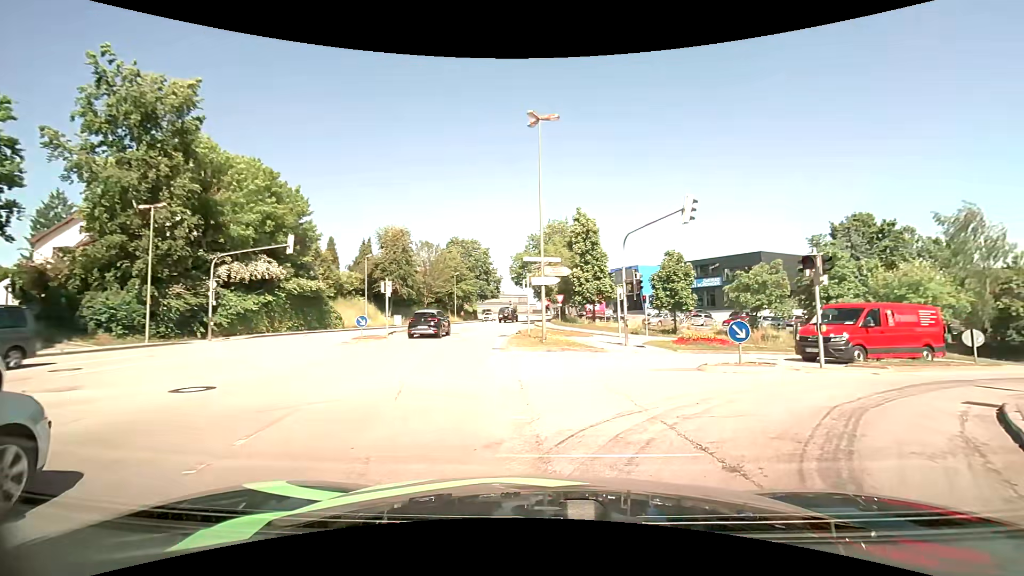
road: tertiary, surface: asphalt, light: Day
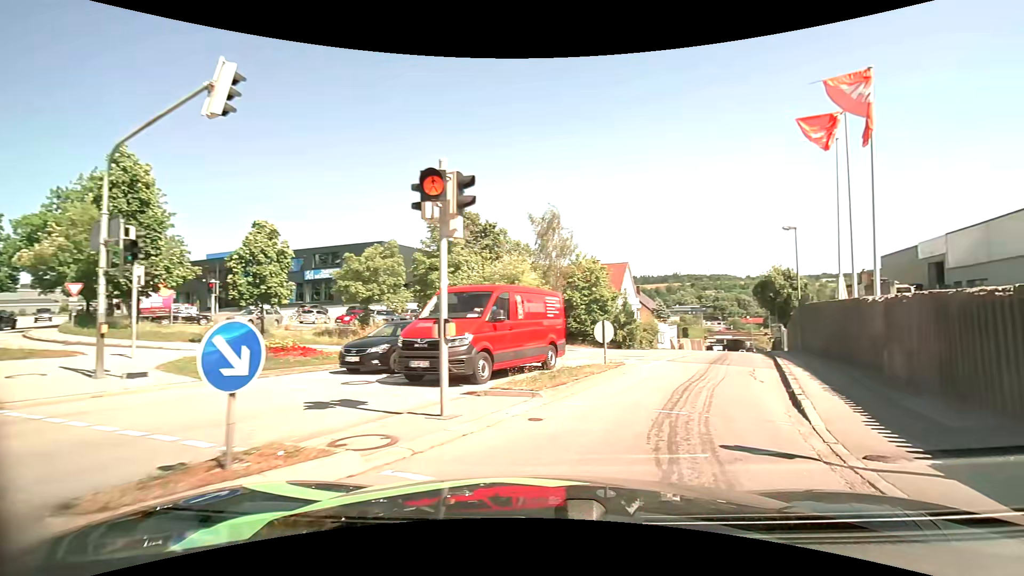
(+3.7, +9.6) m; +42°
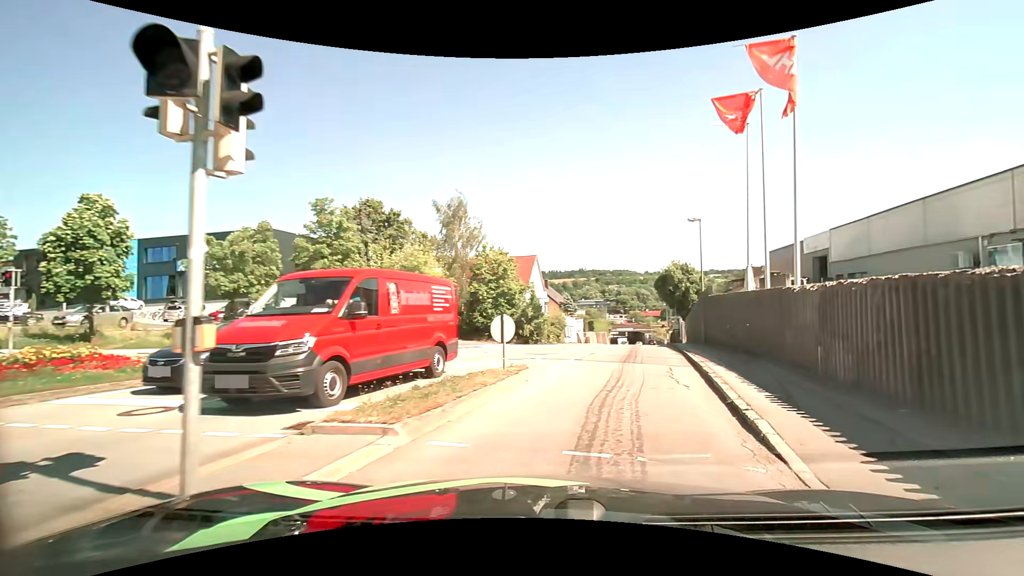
(+0.2, +2.9) m; +9°
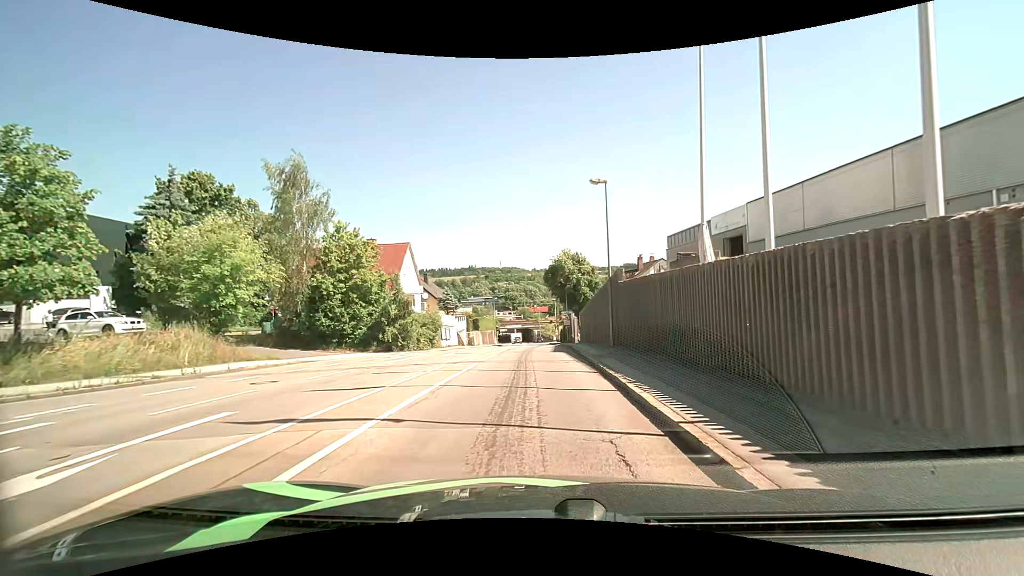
(+1.4, +9.5) m; +13°
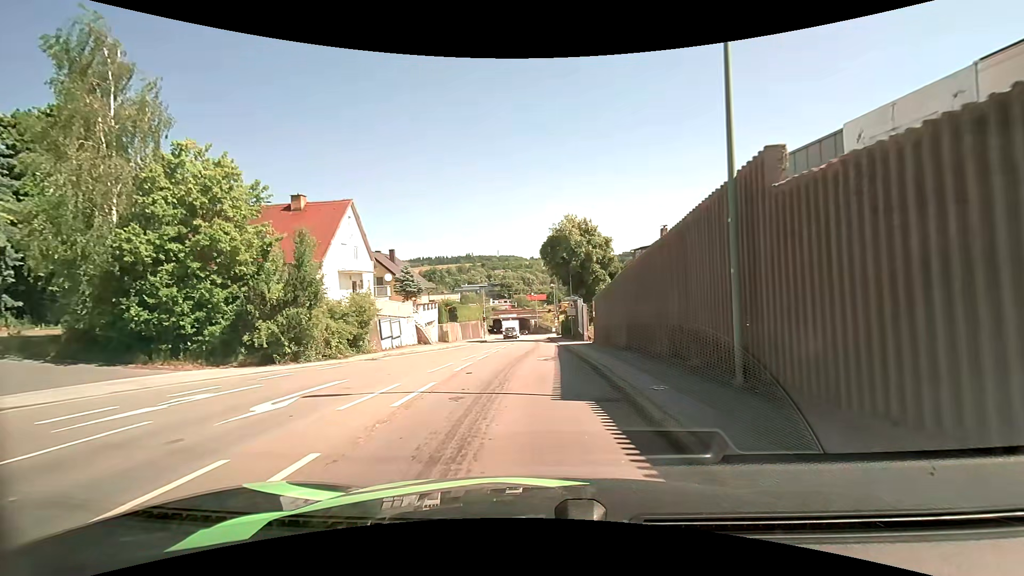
(+0.3, +15.9) m; +1°
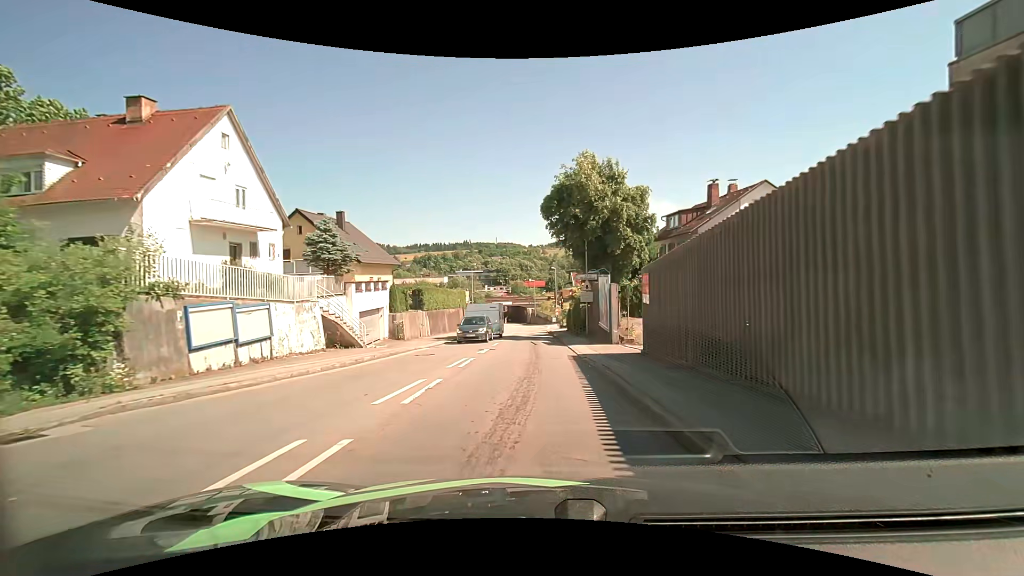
(-0.1, +15.7) m; 0°
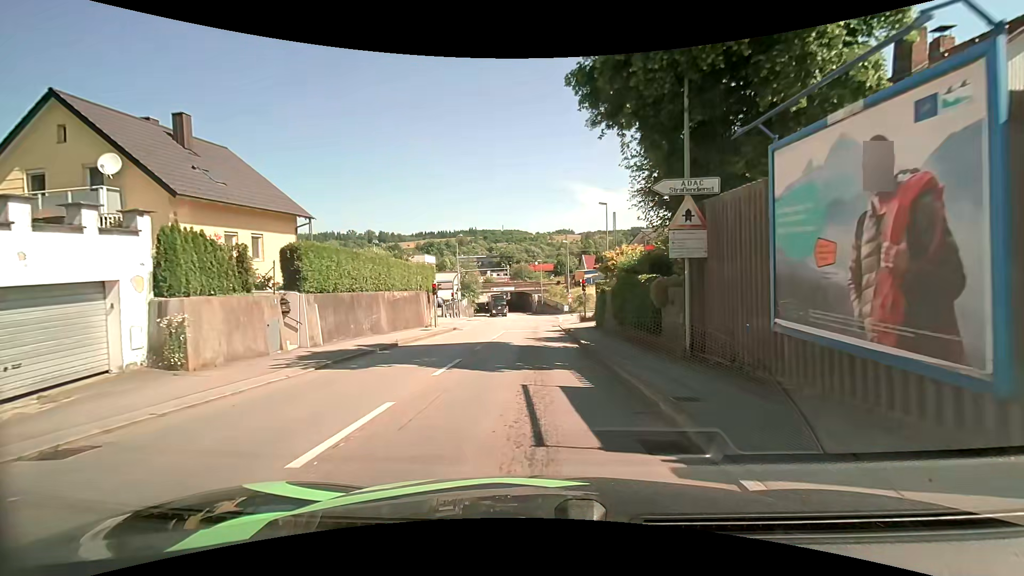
(-0.1, +20.2) m; -1°
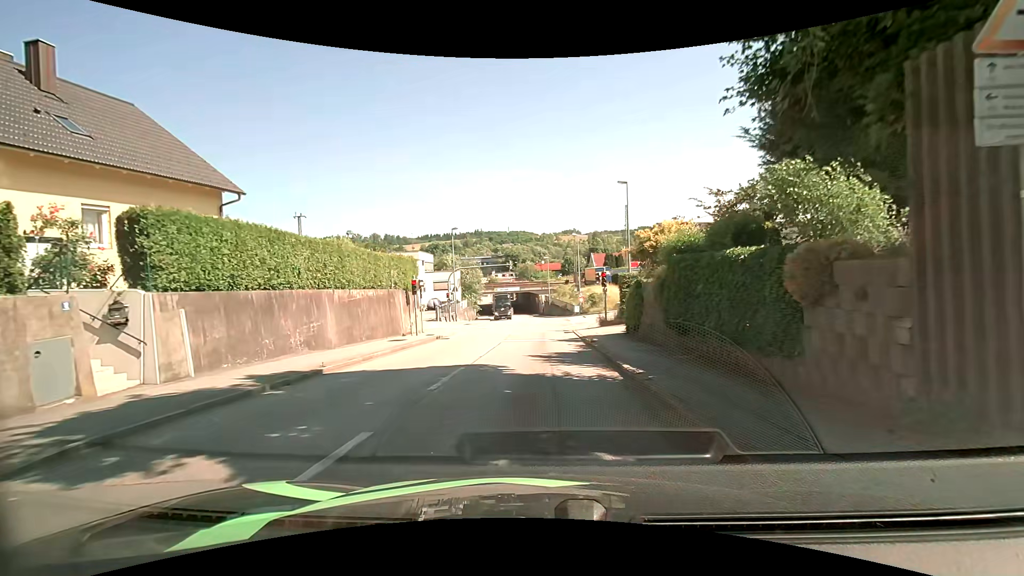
(0.0, +7.4) m; -1°
(0, +10) (0, +20) (0, +30) (+1, +40) (+1, +50) (+1, +60) (+1, +70) (0, +80) (-1, +90) (-3, +100) m
